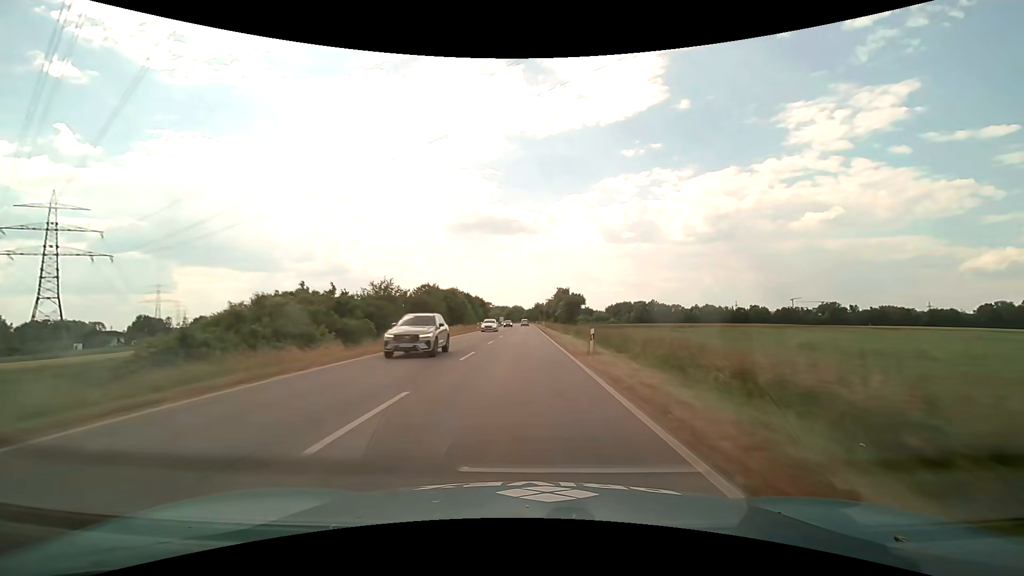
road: primary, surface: asphalt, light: Day
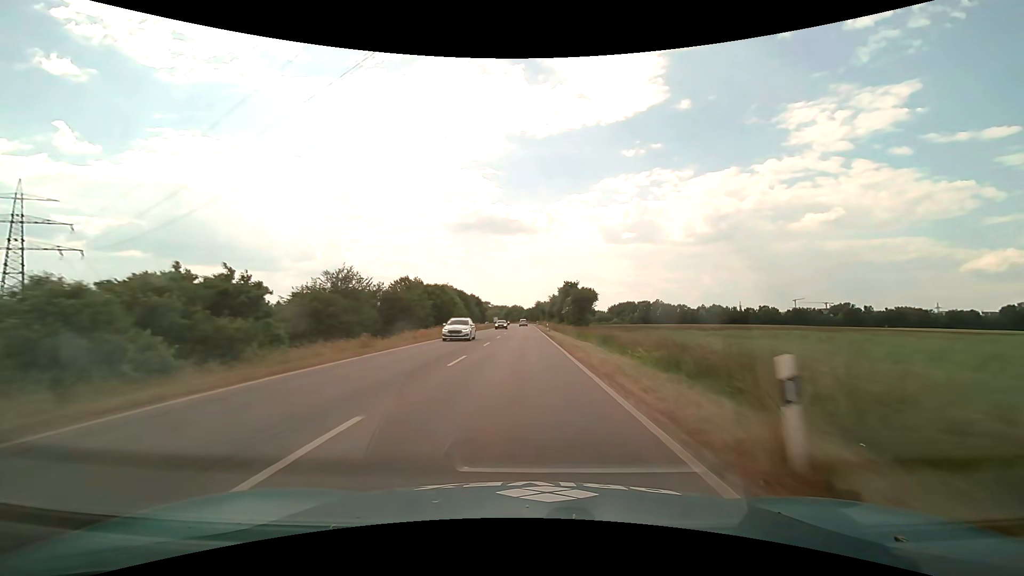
(0.0, +14.3) m; 0°
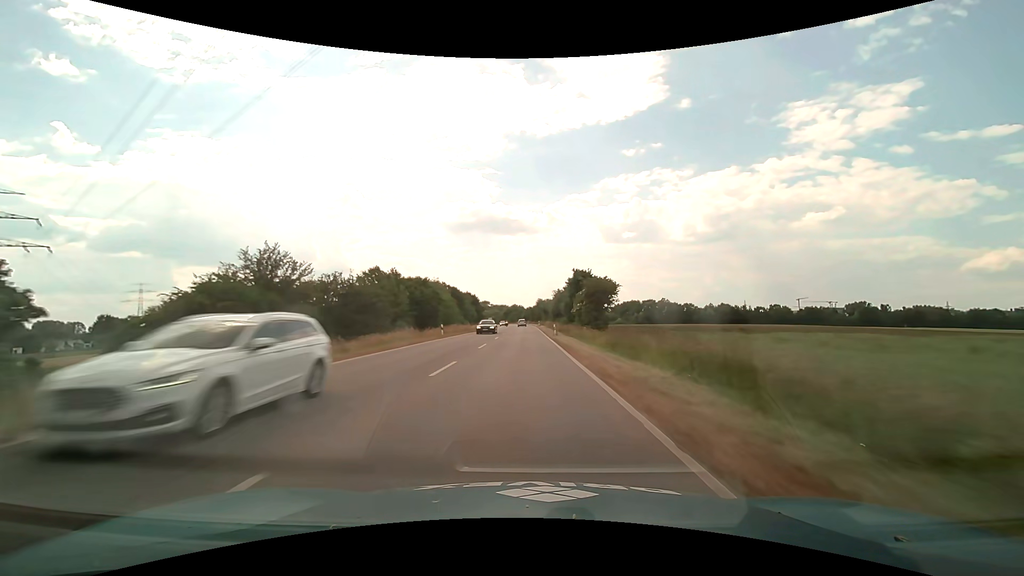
(0.0, +14.3) m; 0°
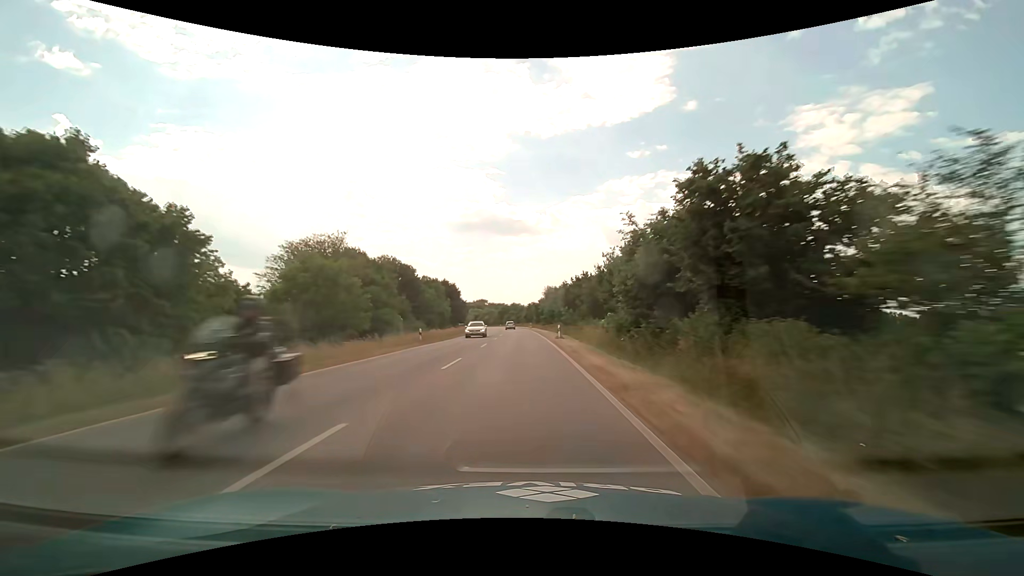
(-0.1, +56.7) m; 0°
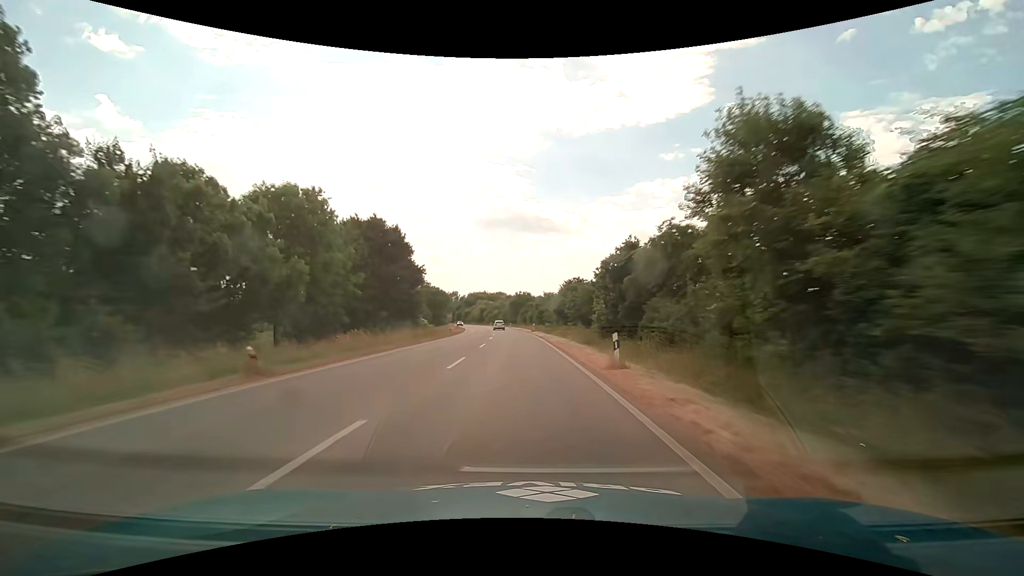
(-1.5, +70.8) m; -3°
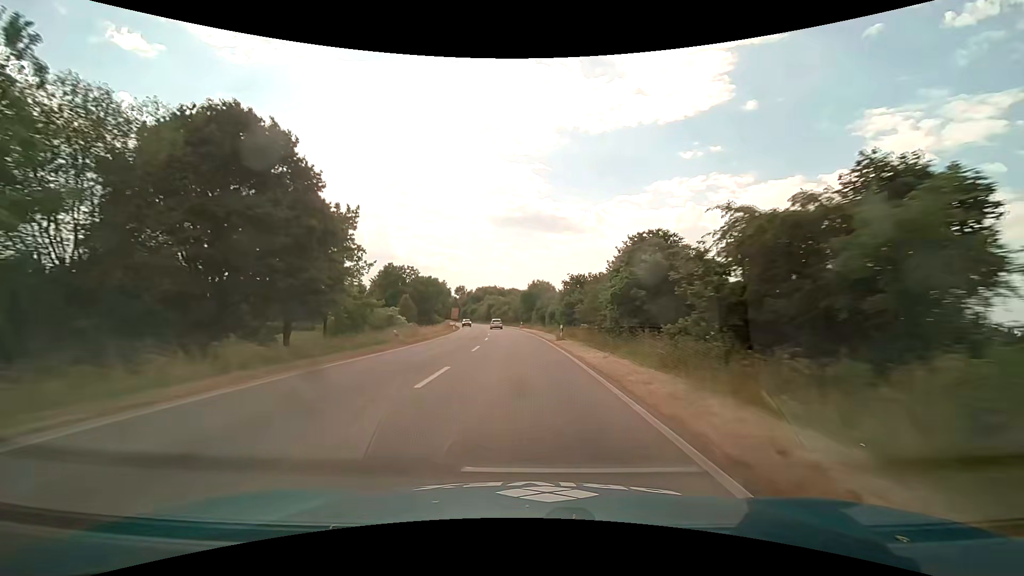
(-0.4, +28.4) m; -2°
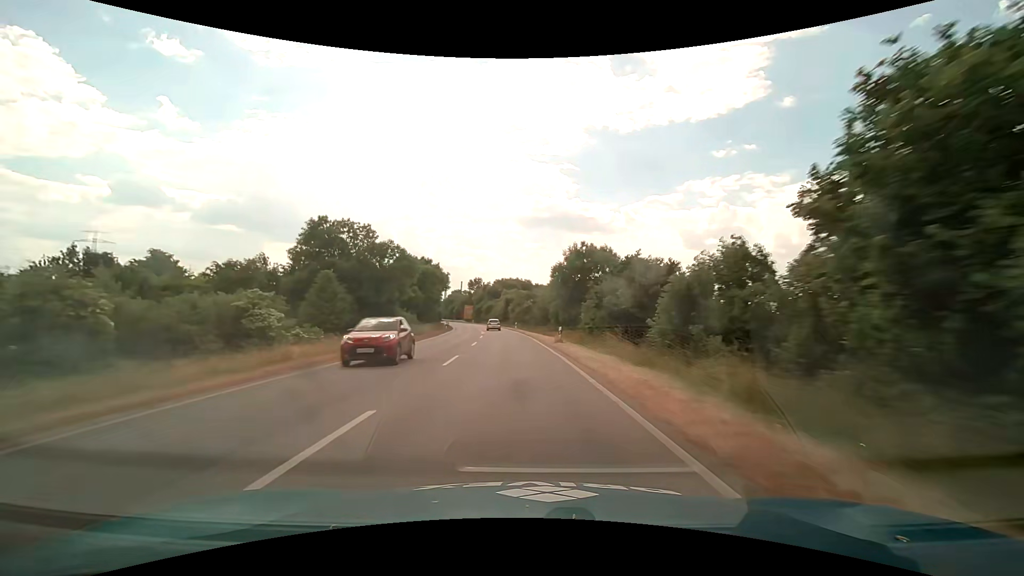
(-1.1, +42.0) m; -3°
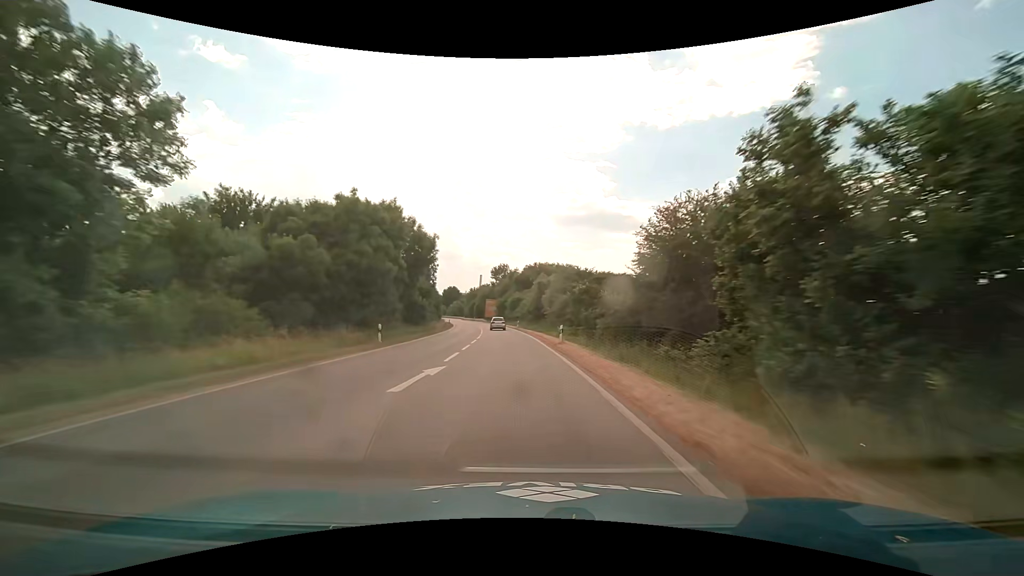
(-1.4, +41.3) m; -4°
(0, +10) (0, +20) (-1, +30) (-2, +40) (-2, +50) (-3, +60) (-5, +70) (-6, +80) (-7, +90) (-9, +99) m
